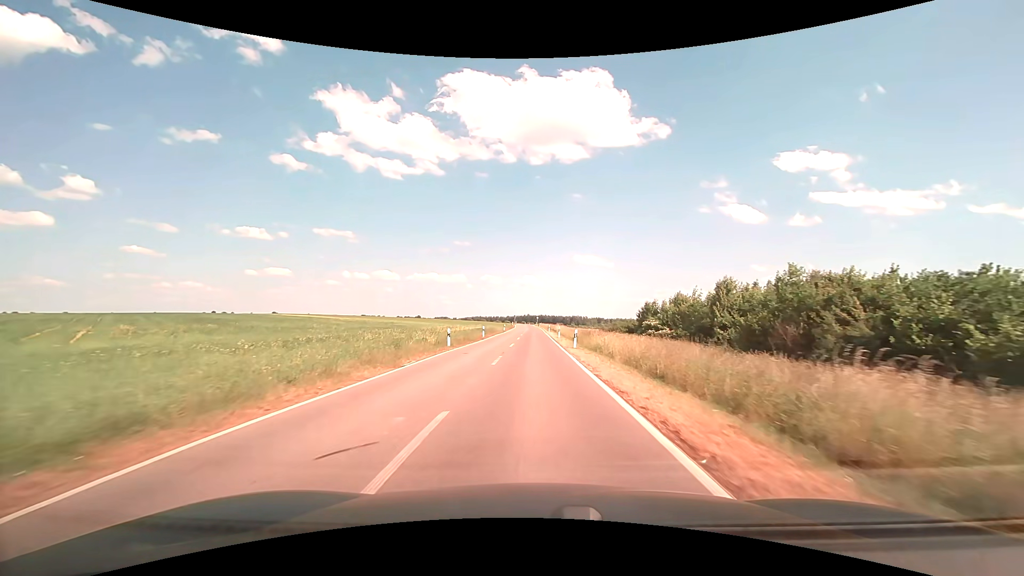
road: unclassified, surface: asphalt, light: Day
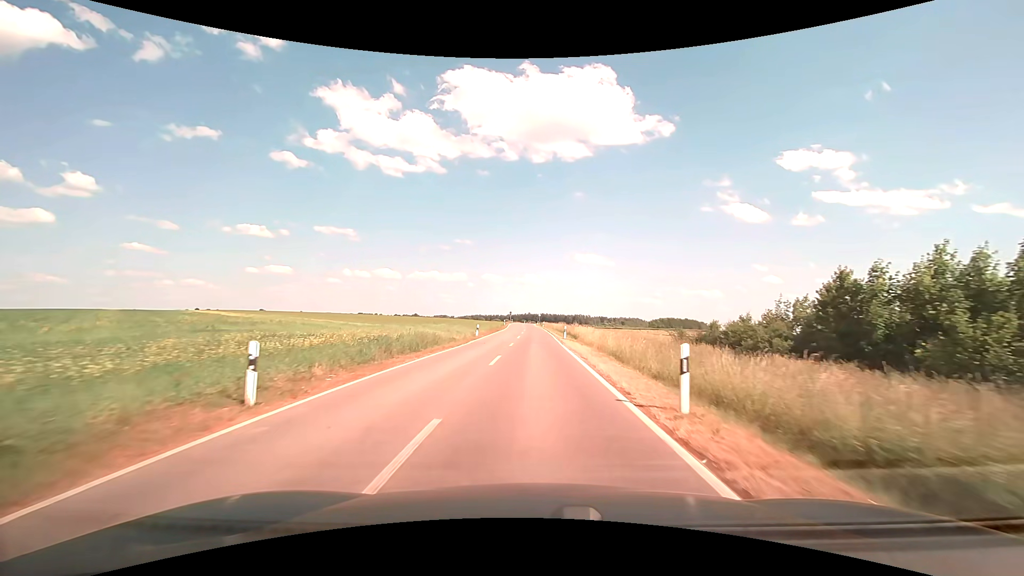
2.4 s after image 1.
(0.0, +38.0) m; 0°
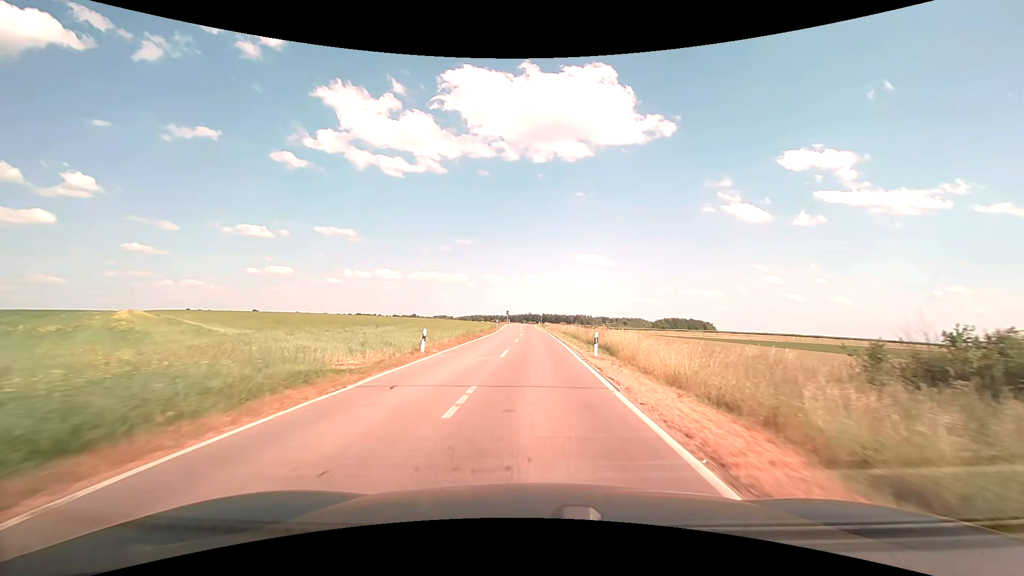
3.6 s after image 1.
(0.0, +19.5) m; 0°
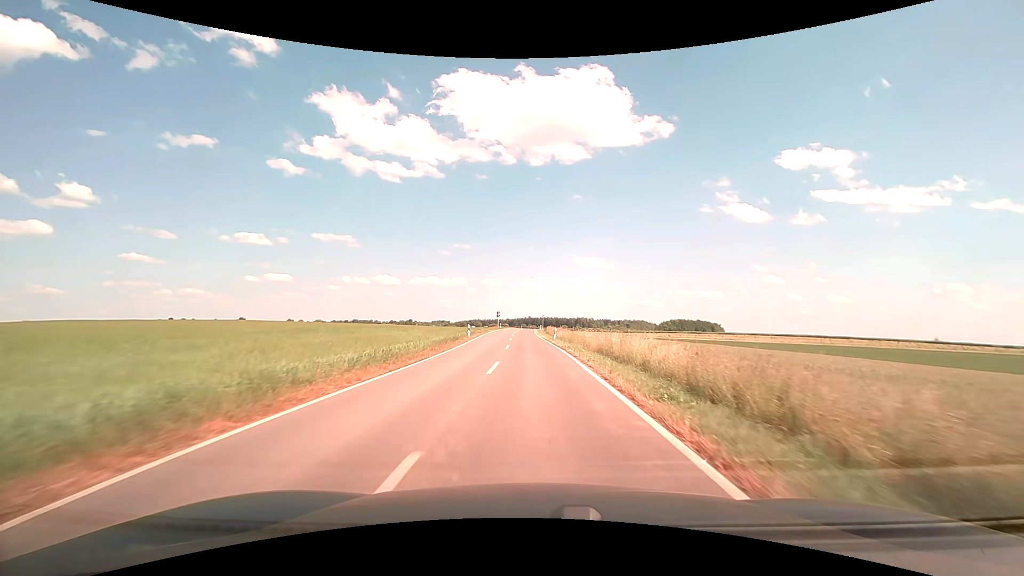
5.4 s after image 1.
(+0.1, +29.8) m; 0°
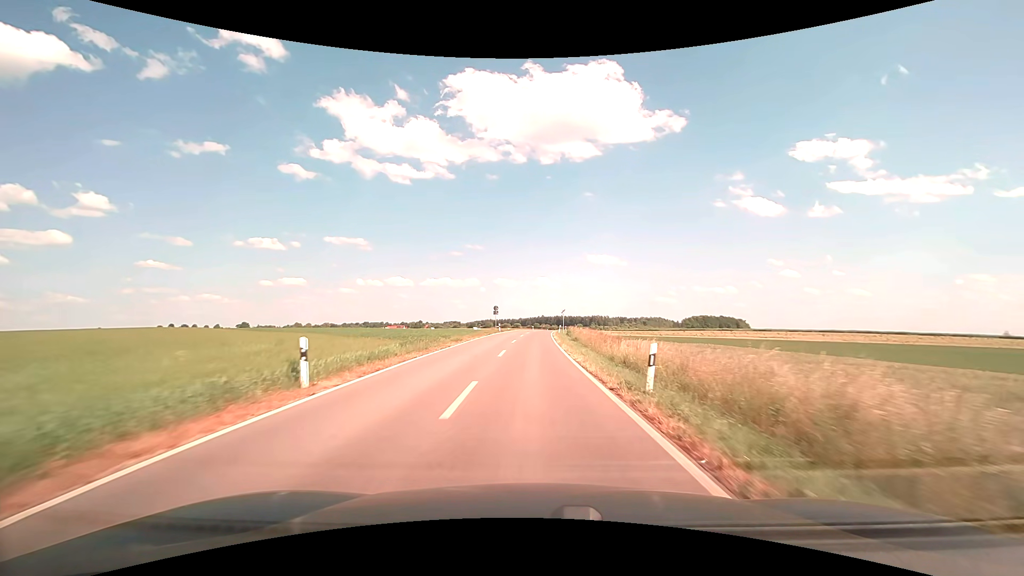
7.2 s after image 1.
(-0.3, +30.4) m; -1°
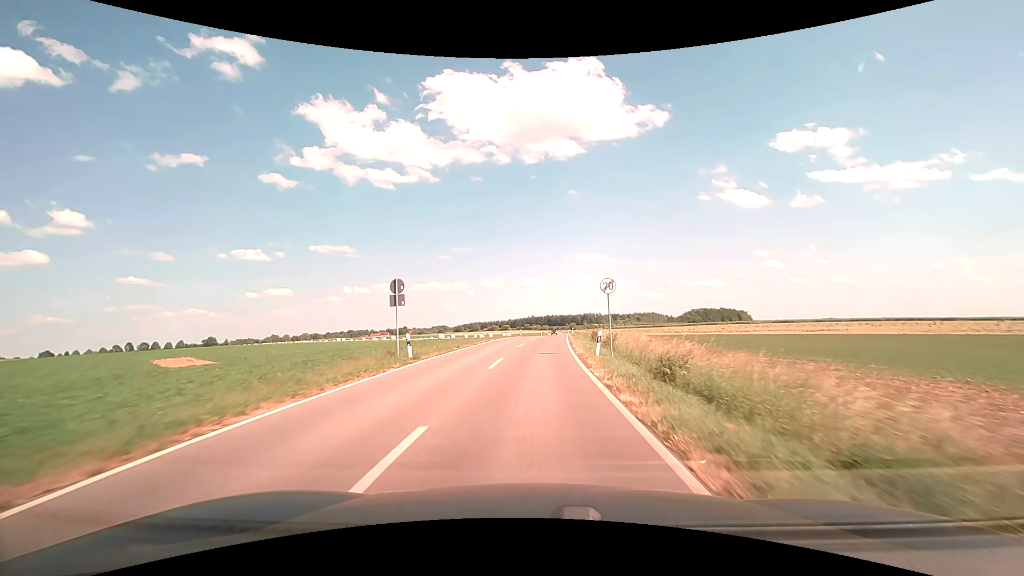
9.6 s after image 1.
(-0.1, +41.0) m; +1°
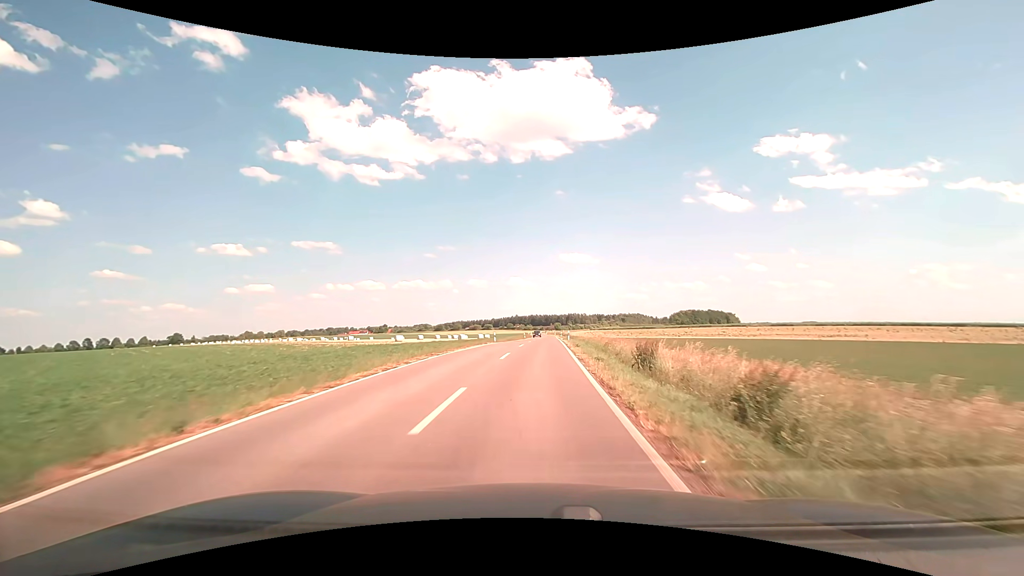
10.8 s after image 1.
(+0.3, +20.2) m; +2°
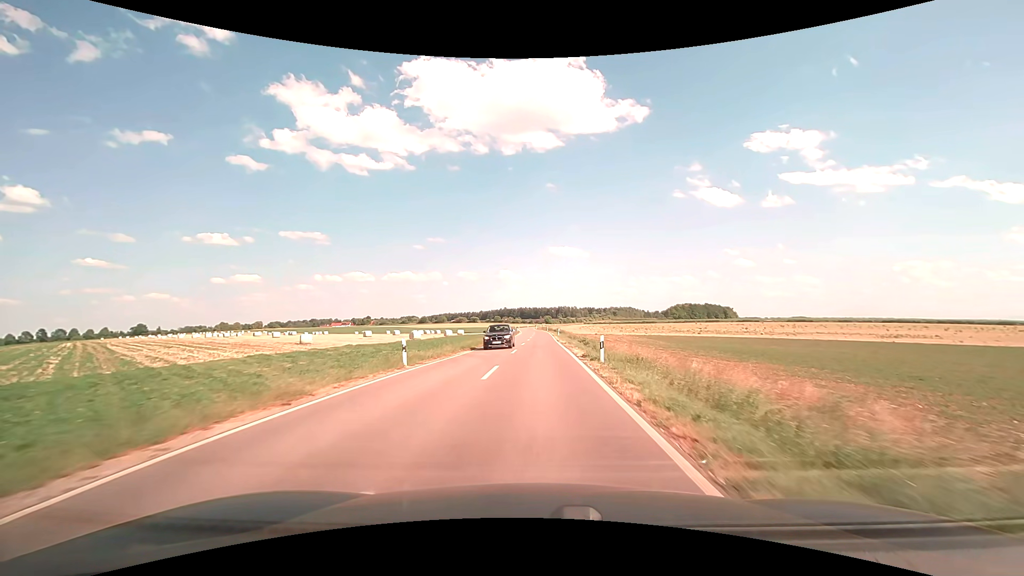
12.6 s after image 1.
(+0.4, +30.2) m; +1°
(0, +10) (0, +20) (0, +30) (0, +40) (+1, +50) (+1, +60) (+1, +70) (+1, +80) (+1, +90) (+1, +100) m
